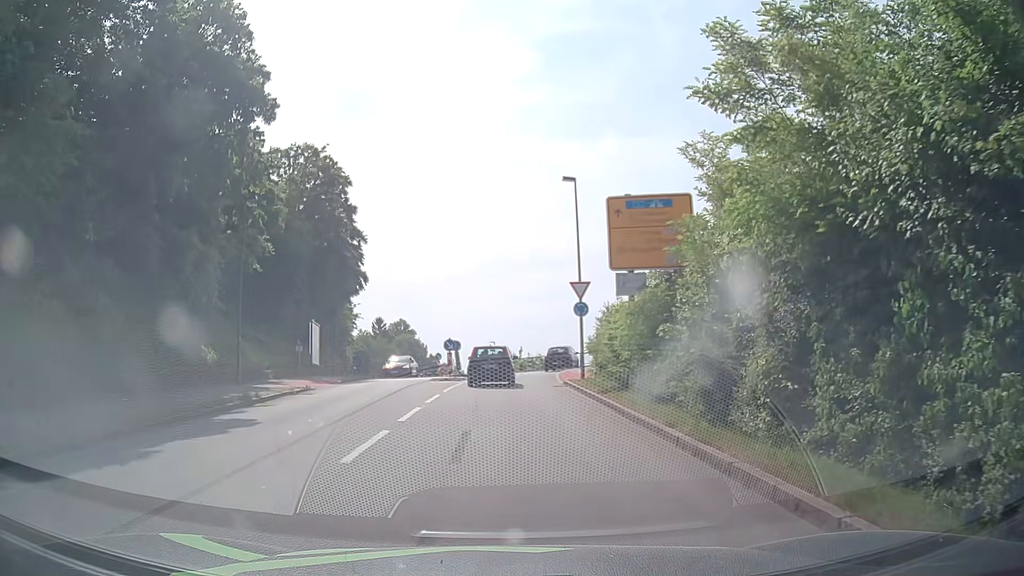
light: Day
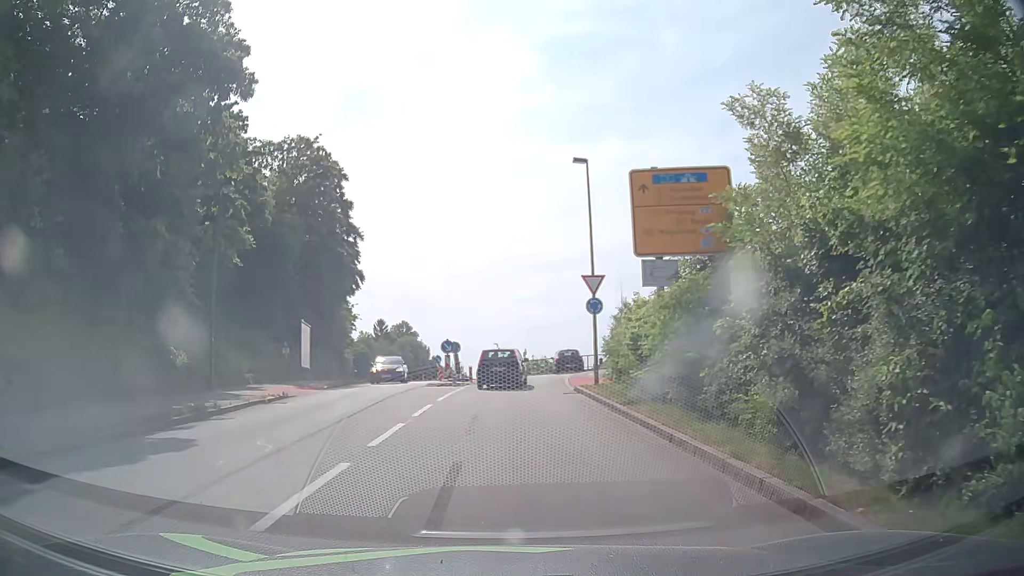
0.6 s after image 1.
(0.0, +3.1) m; 0°
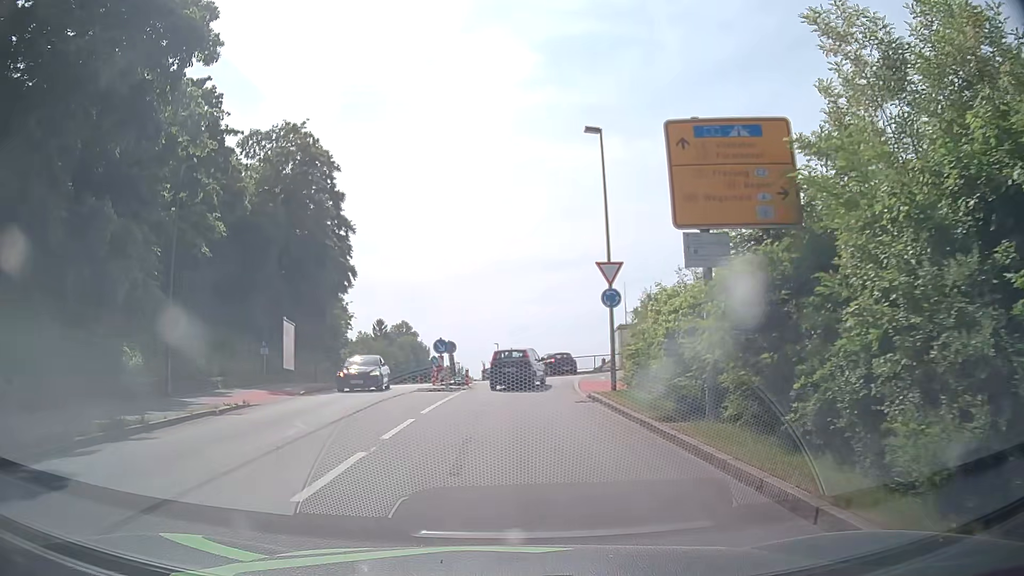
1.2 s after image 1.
(-0.1, +3.6) m; -1°
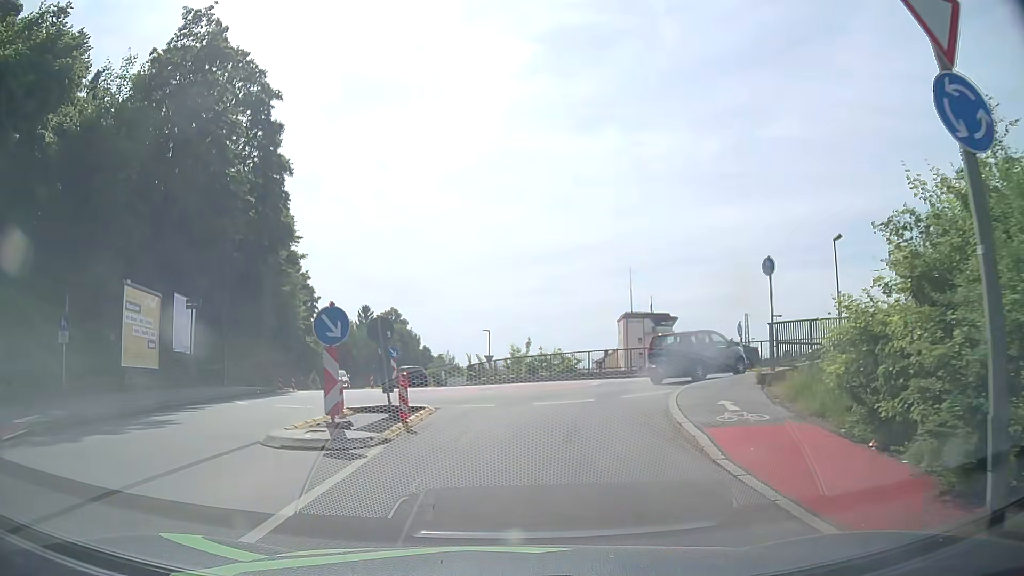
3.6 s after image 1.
(-0.2, +16.2) m; 0°
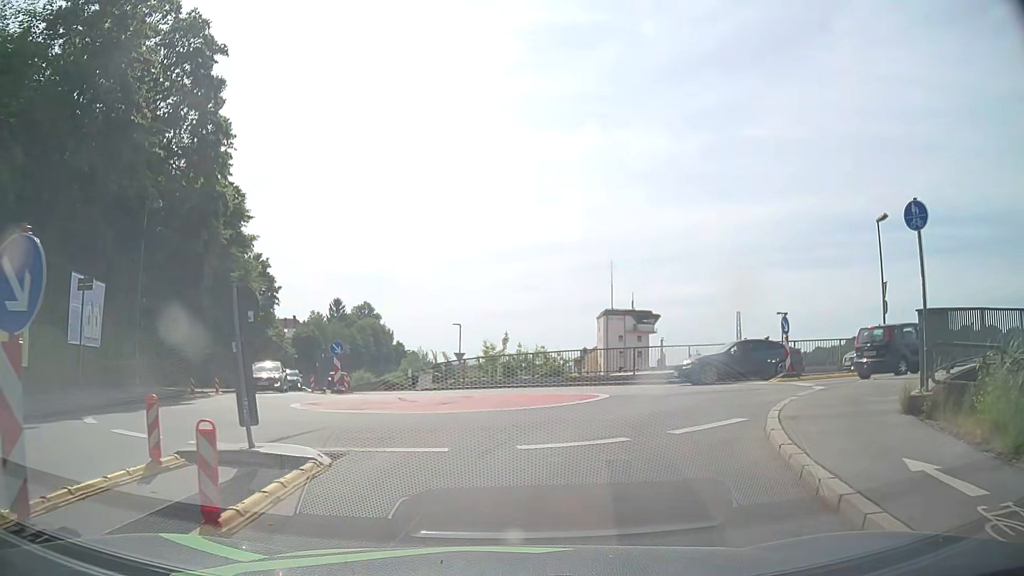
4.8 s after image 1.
(+0.1, +6.5) m; +2°
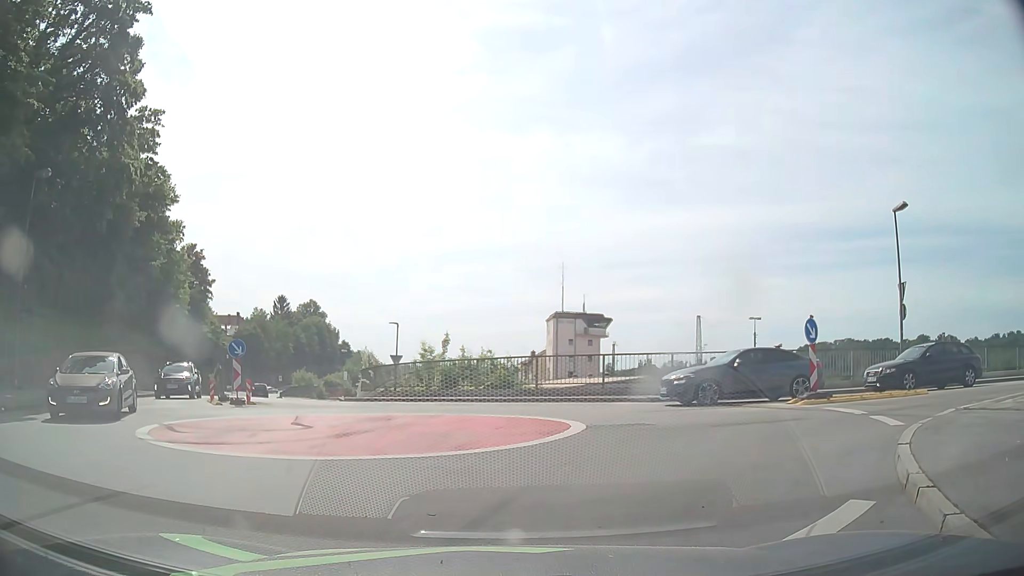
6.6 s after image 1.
(+0.1, +4.8) m; +4°
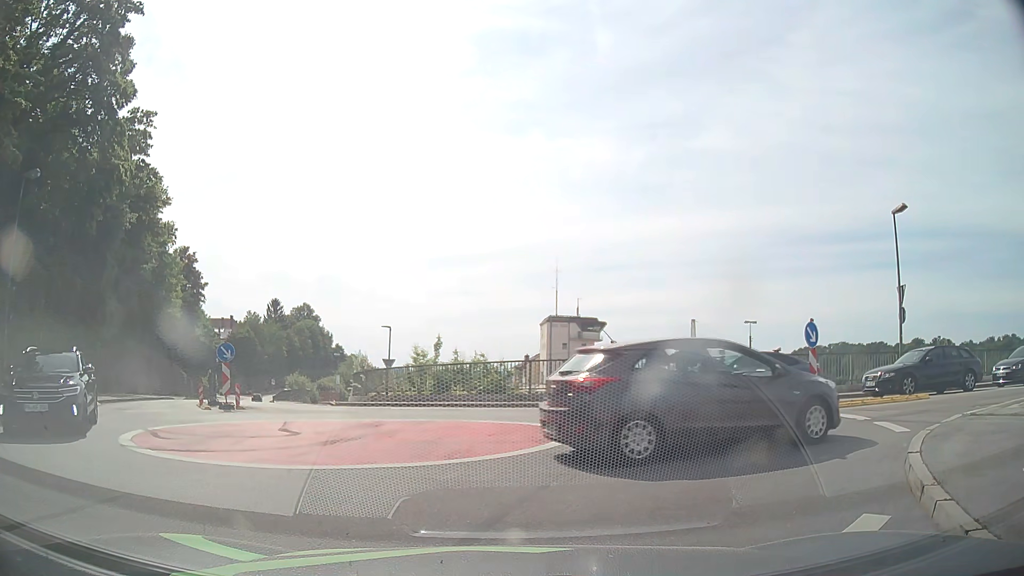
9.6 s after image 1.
(0.0, +0.5) m; 0°
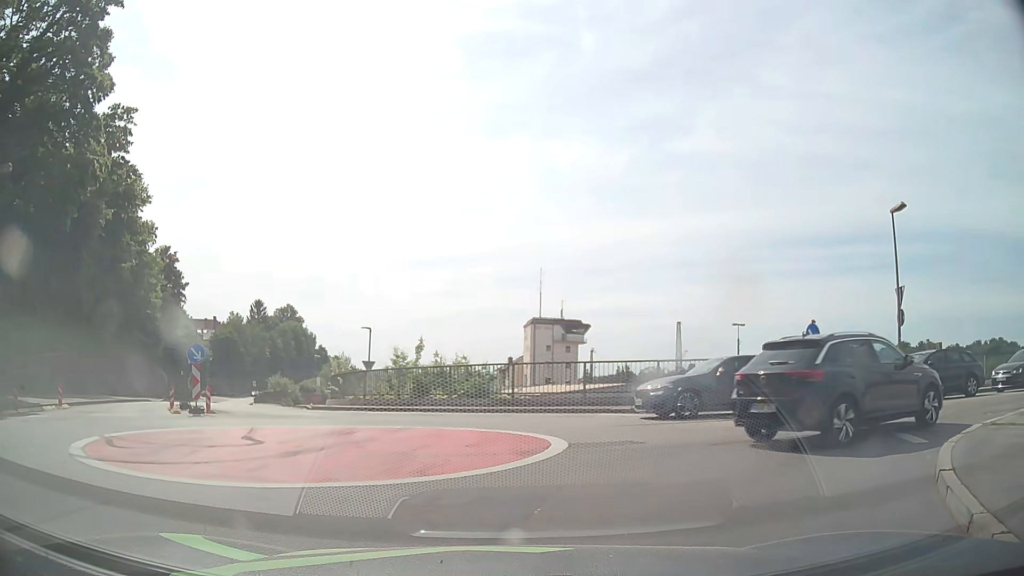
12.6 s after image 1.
(0.0, +1.1) m; +1°
(+2, +10) (-1, +19) (-8, +26) (-13, +35) (-17, +44) (-21, +53) (-24, +62) (-28, +72) (-32, +81) (-35, +90) m
